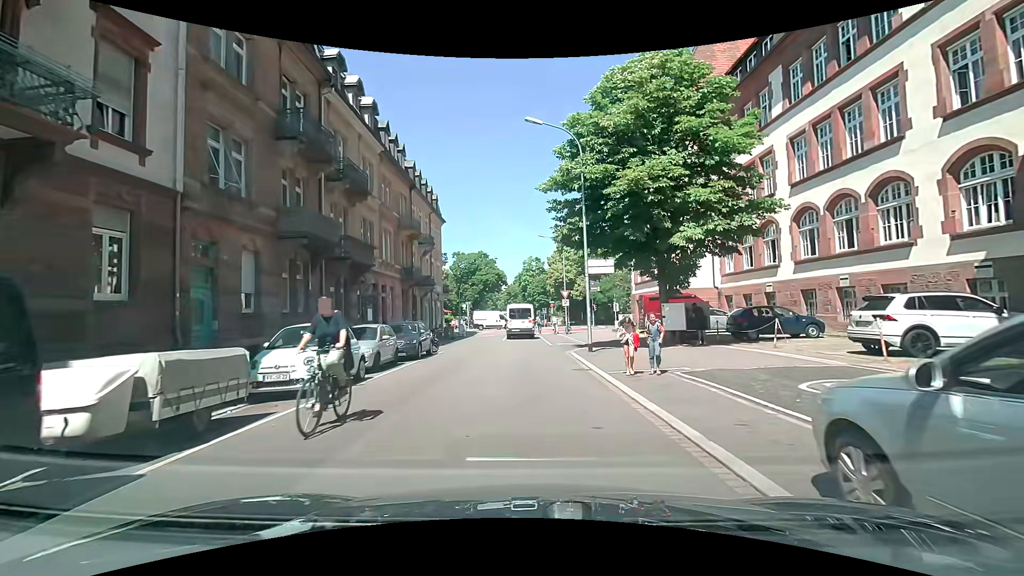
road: residential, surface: asphalt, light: Day
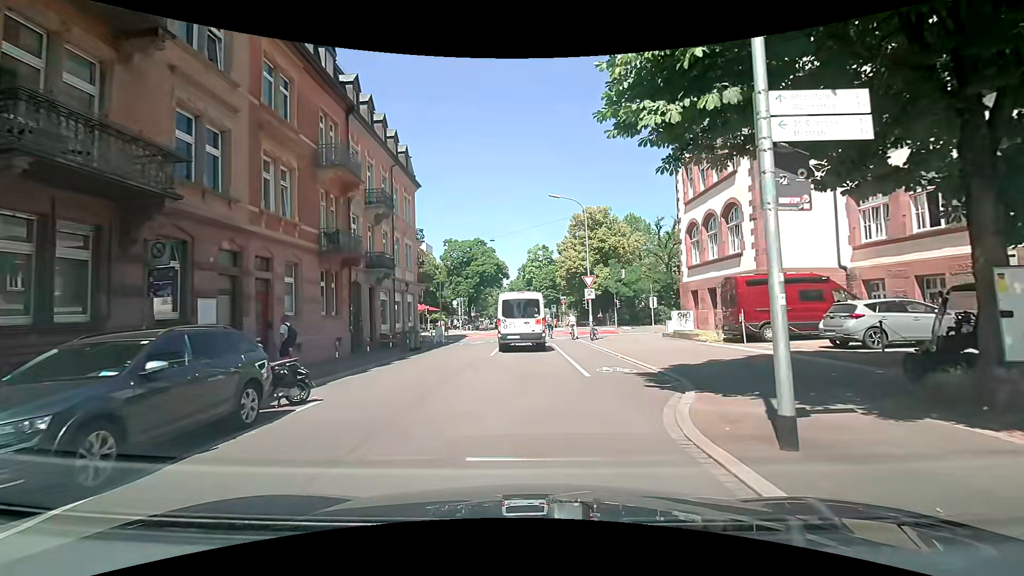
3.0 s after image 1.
(-0.1, +14.6) m; -1°
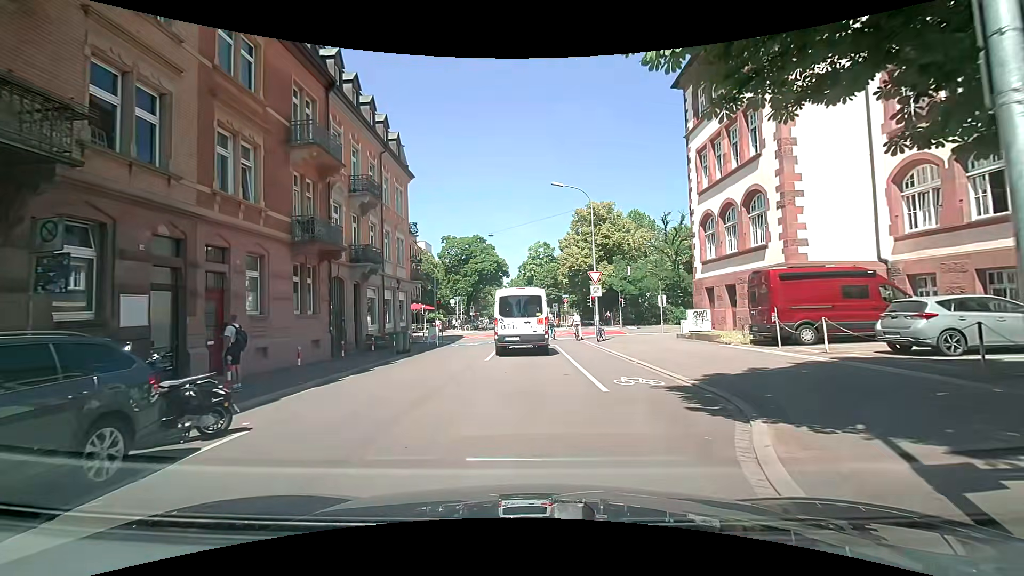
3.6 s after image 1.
(+0.1, +2.5) m; +2°
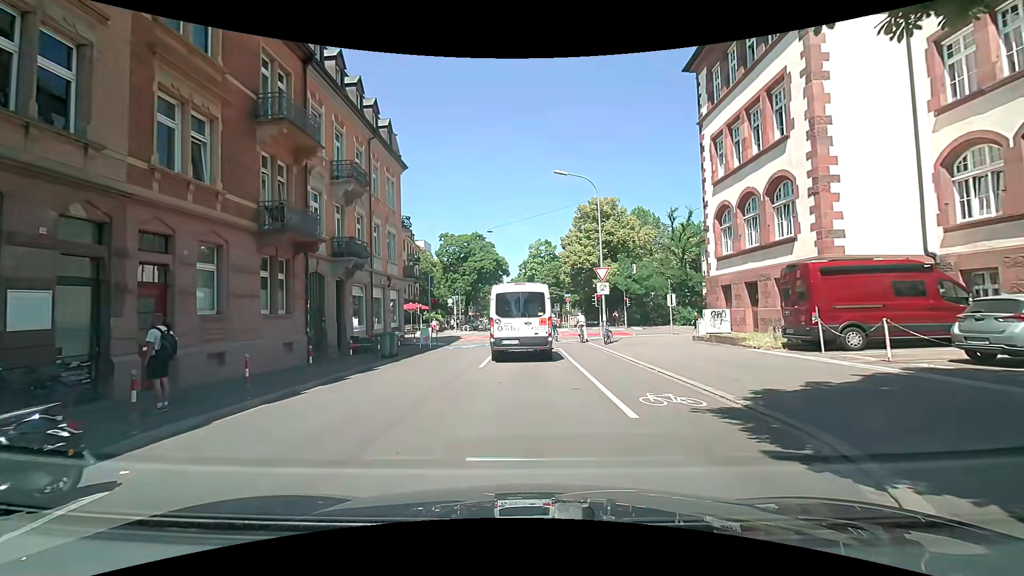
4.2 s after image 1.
(0.0, +2.3) m; -1°
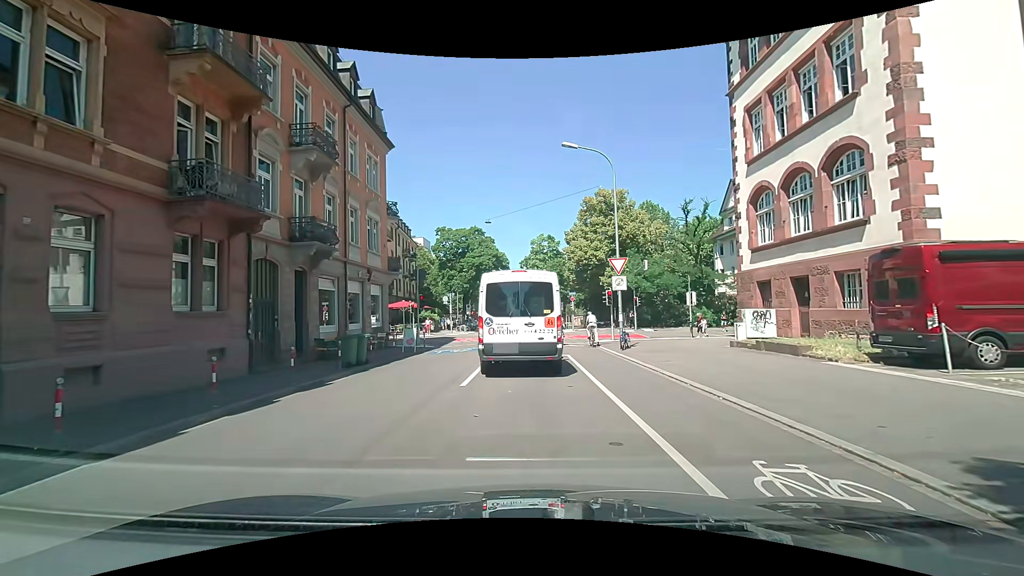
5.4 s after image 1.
(0.0, +4.1) m; -1°
